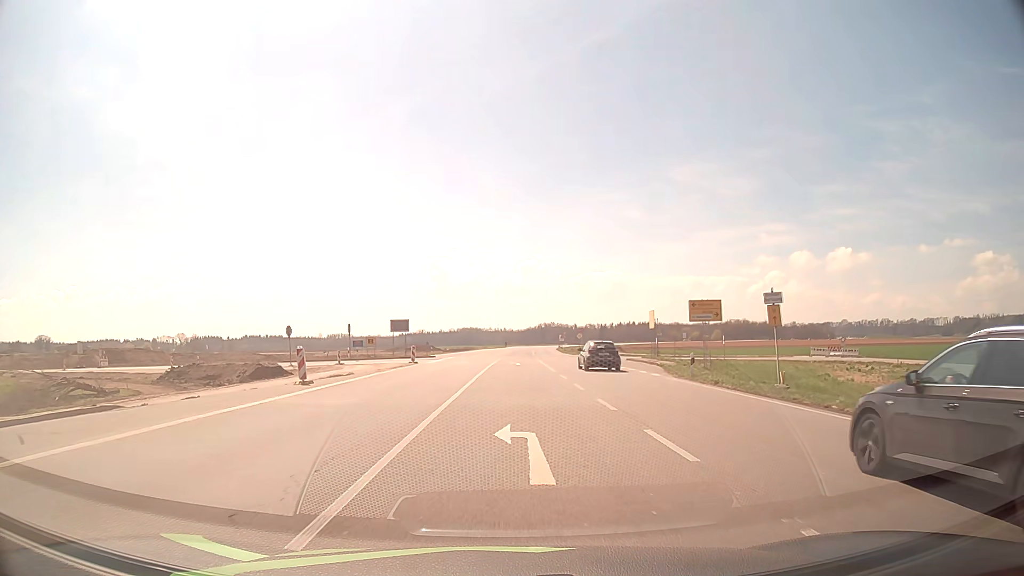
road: primary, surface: asphalt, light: Day
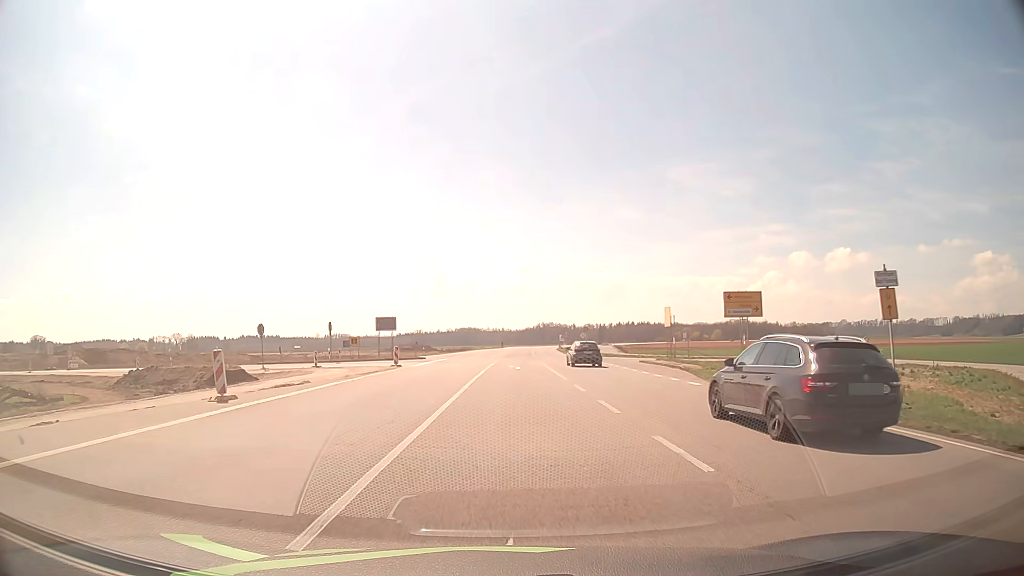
(0.0, +6.5) m; 0°
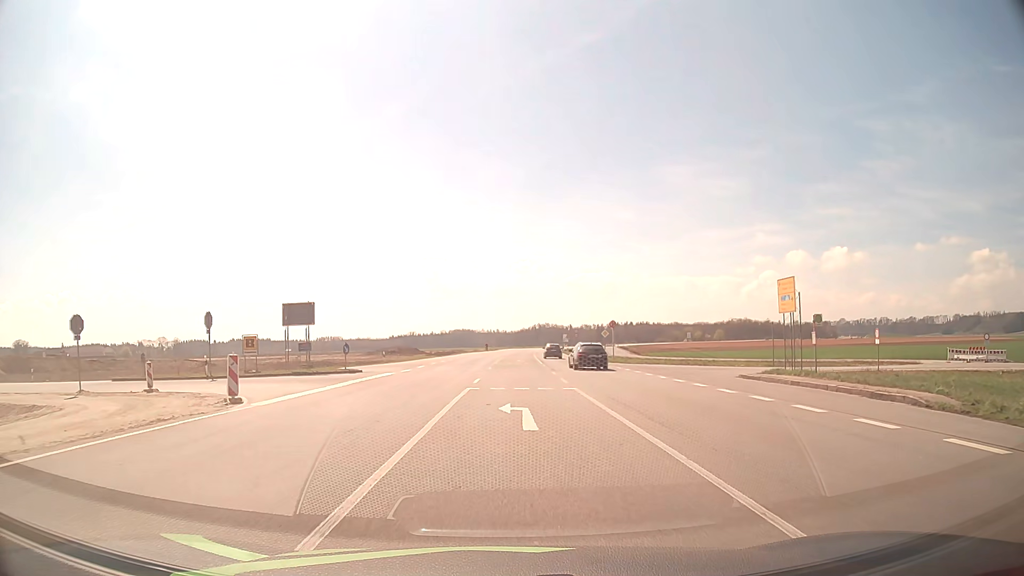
(+0.1, +24.1) m; 0°
